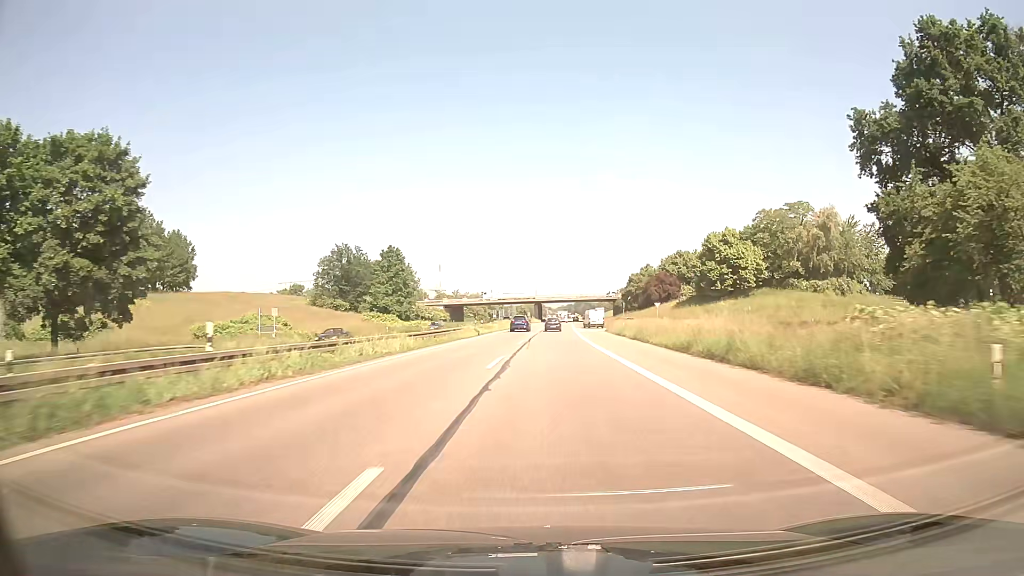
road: trunk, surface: asphalt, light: Day
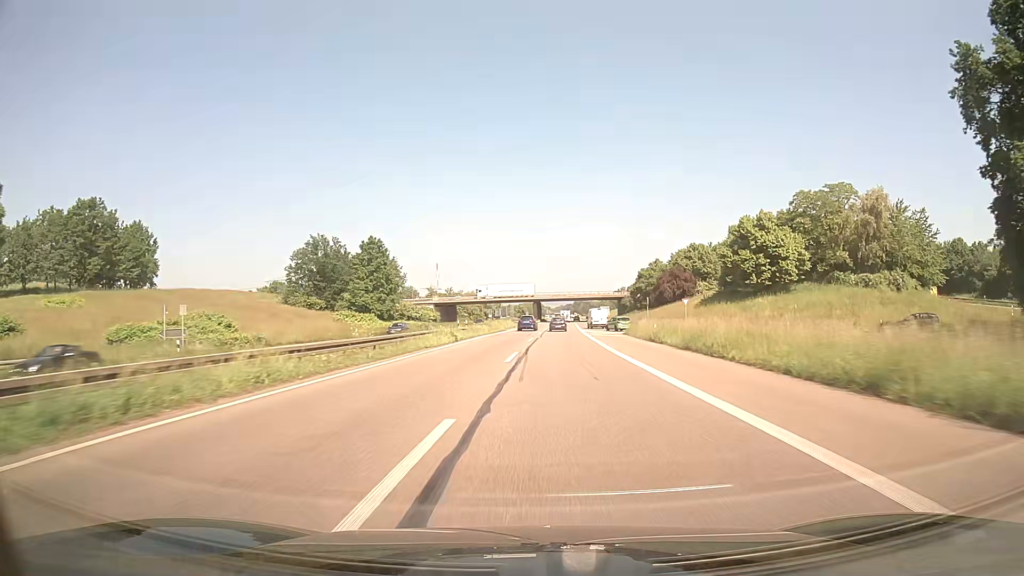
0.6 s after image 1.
(0.0, +15.4) m; 0°
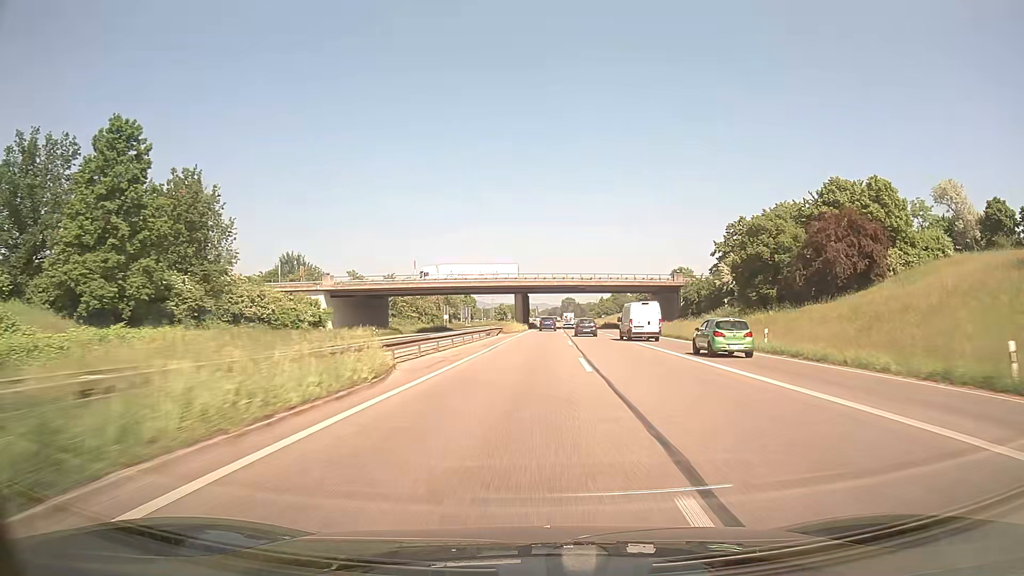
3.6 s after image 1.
(+0.6, +77.6) m; +1°
(0, +10) (0, +20) (0, +30) (0, +40) (+1, +50) (+1, +60) (+1, +70) (+2, +80) (+2, +90) (+2, +100) m
